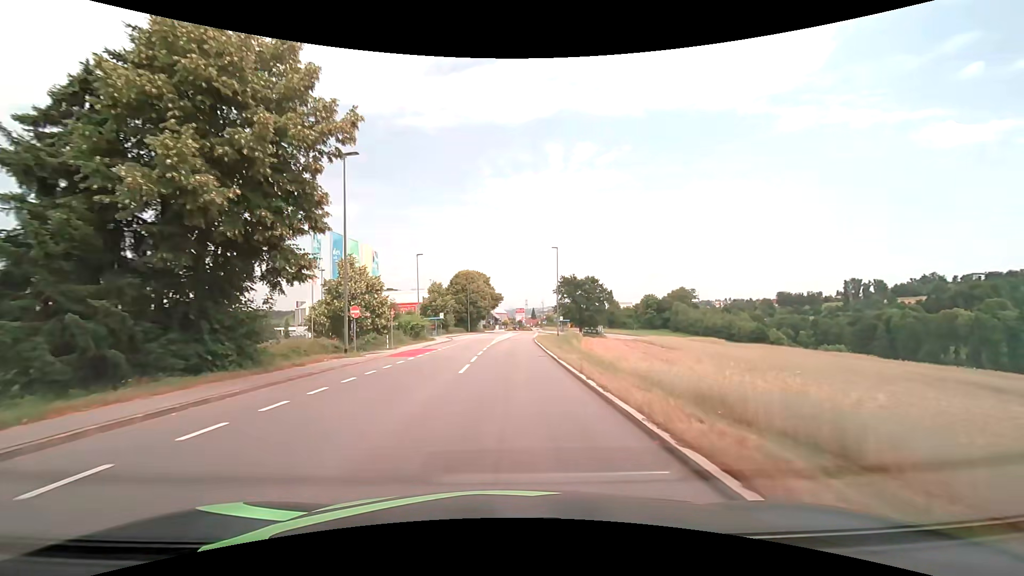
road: tertiary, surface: asphalt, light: Day
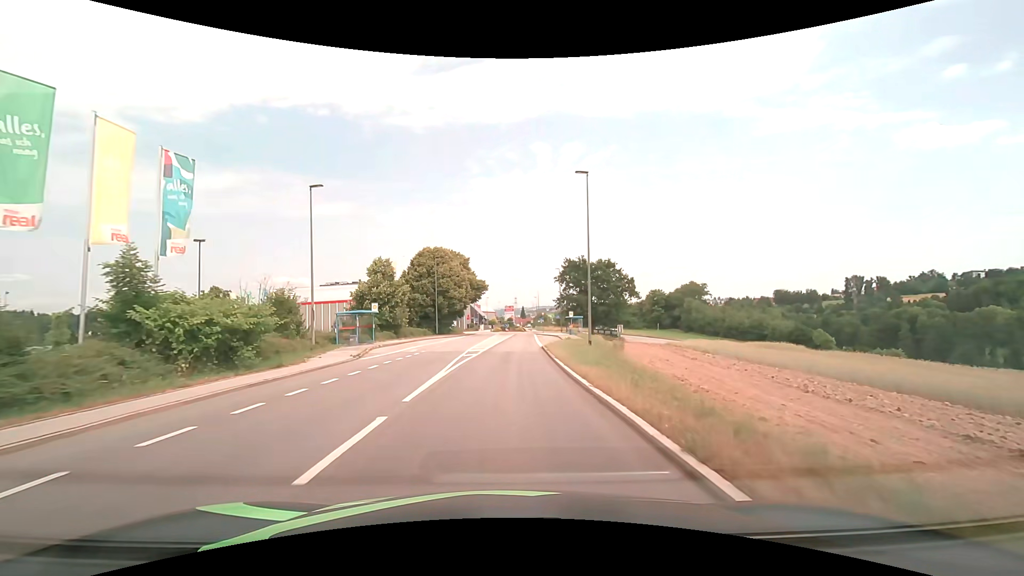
(+0.5, +28.3) m; +2°
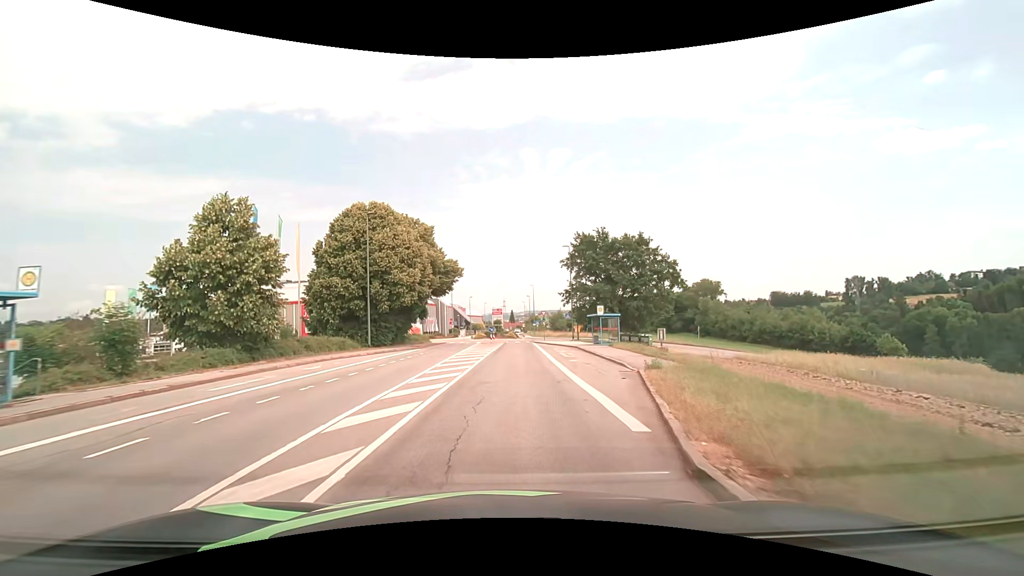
(+0.2, +26.0) m; +1°
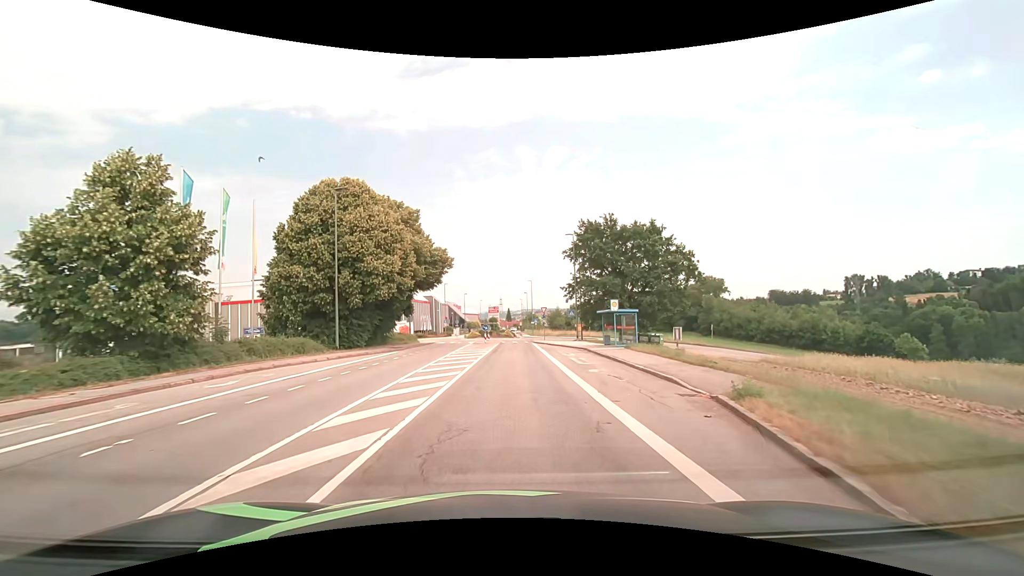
(0.0, +6.0) m; 0°
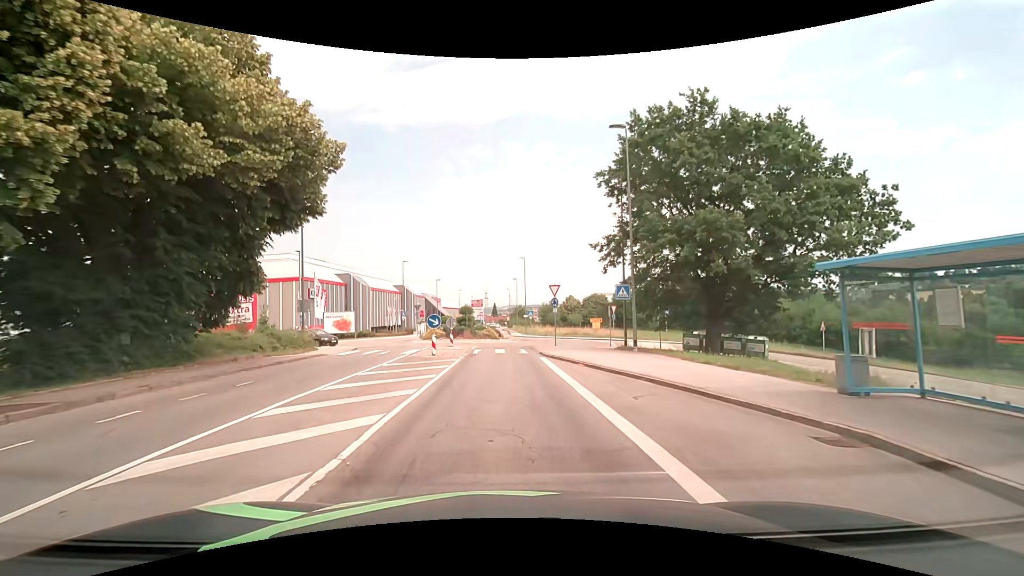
(+0.5, +25.8) m; +2°
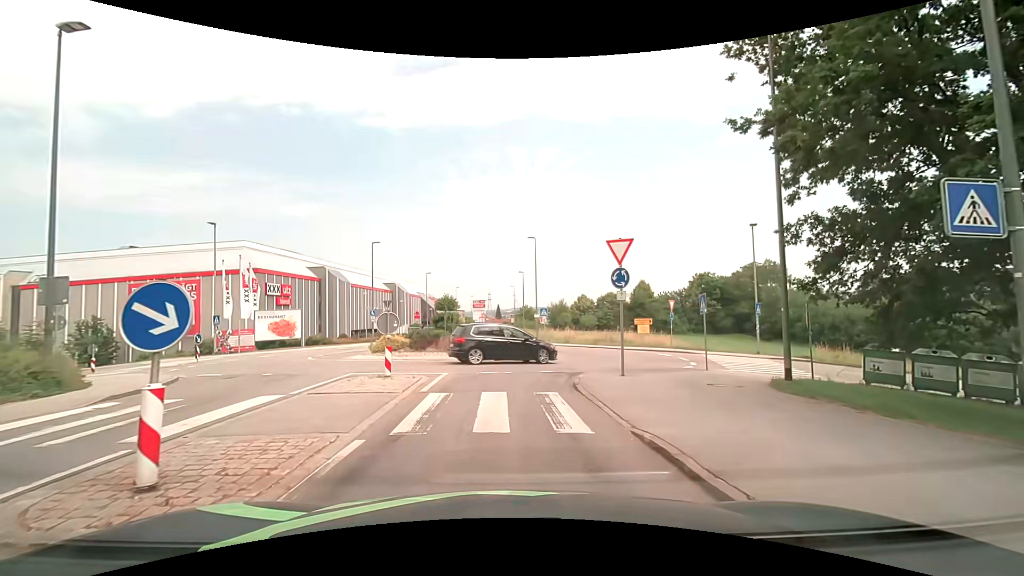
(0.0, +16.6) m; -1°
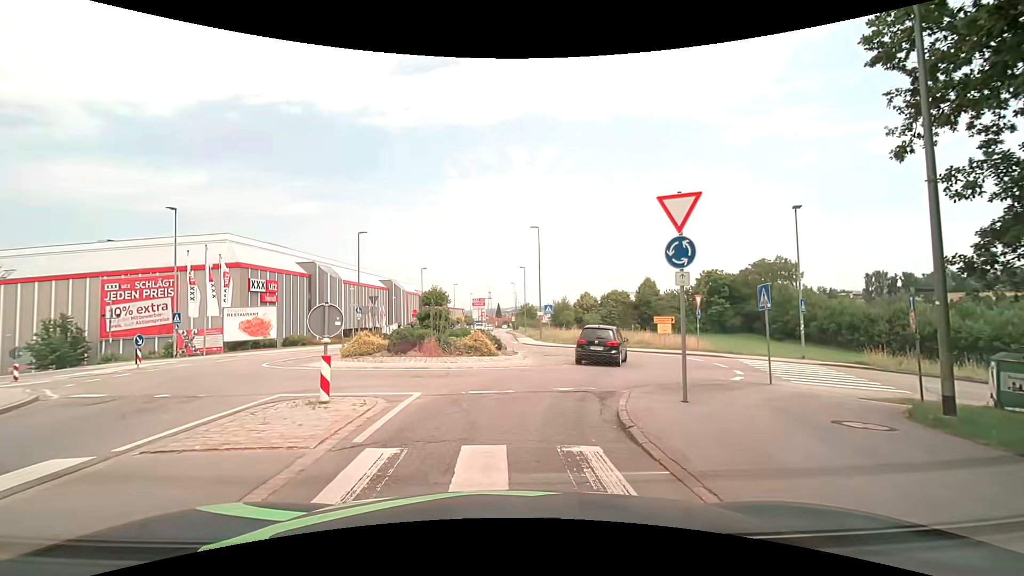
(+0.1, +4.6) m; +1°
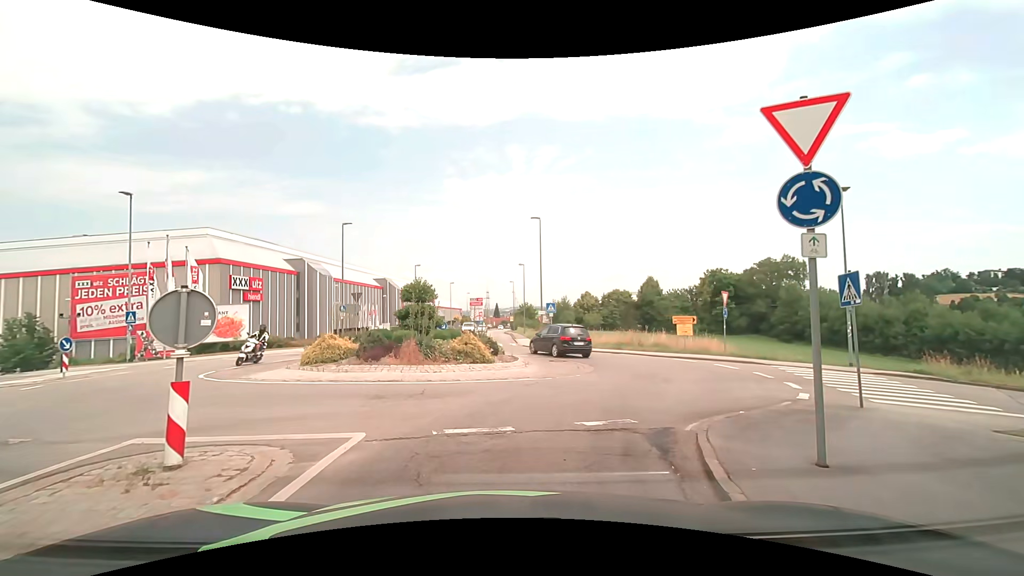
(0.0, +3.8) m; -1°
(+1, +10) (+6, +19) (+5, +28) (0, +37) (-1, +47) (-1, +57) (-1, +67) (-1, +77) (-1, +87) (0, +97) m
